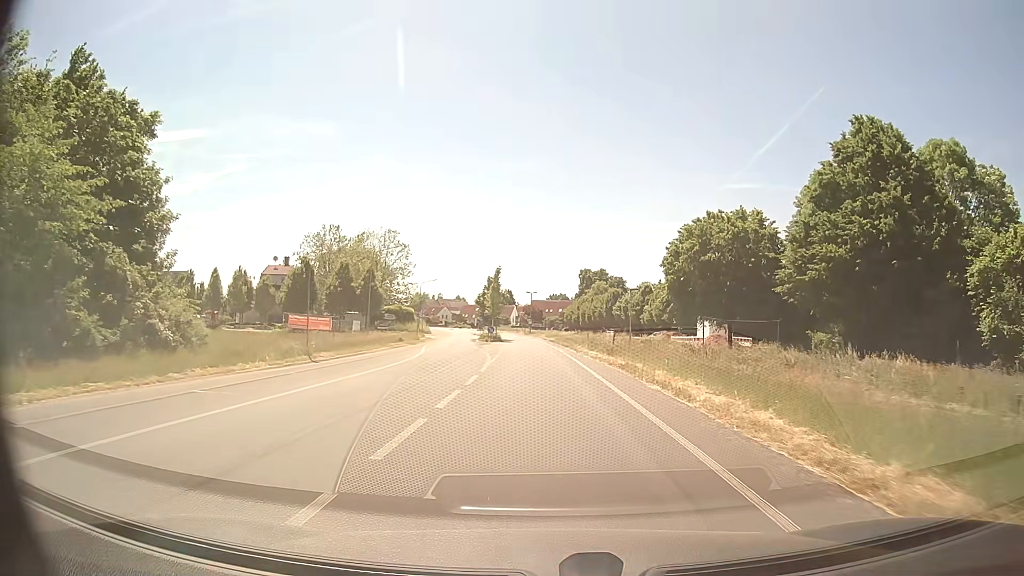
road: tertiary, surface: asphalt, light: Day
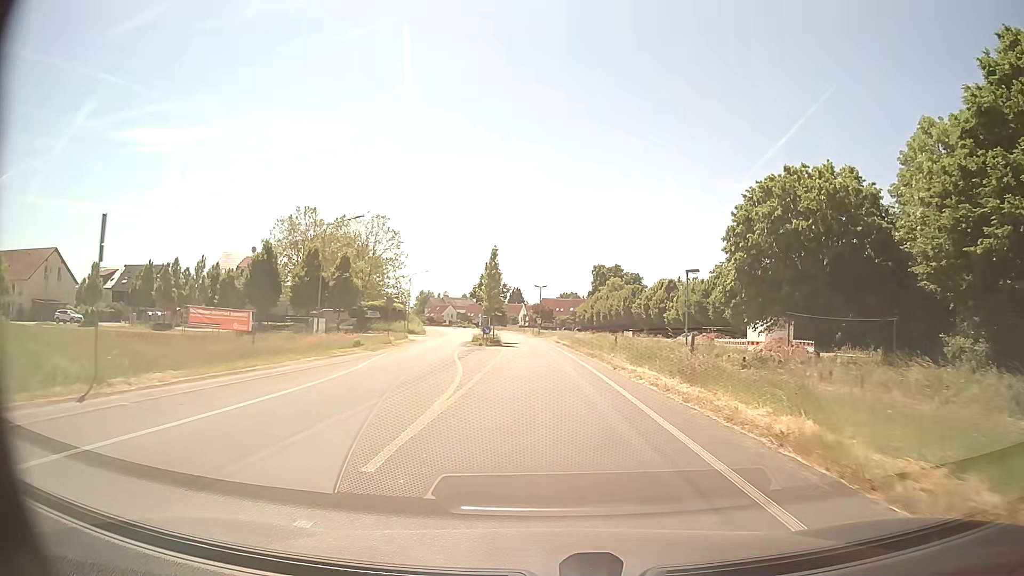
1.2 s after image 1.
(-0.1, +14.3) m; -1°
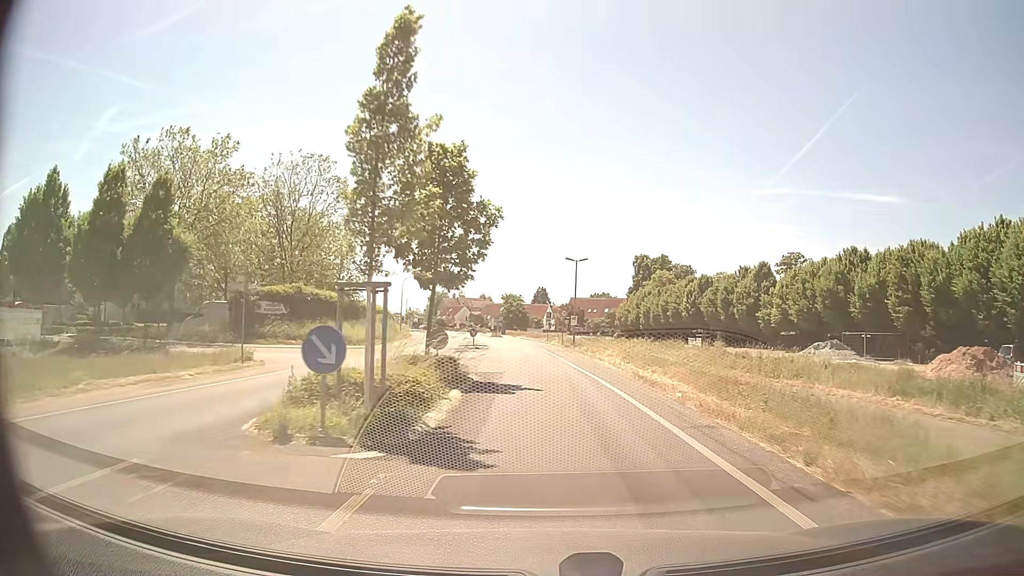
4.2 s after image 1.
(-0.6, +36.6) m; -2°
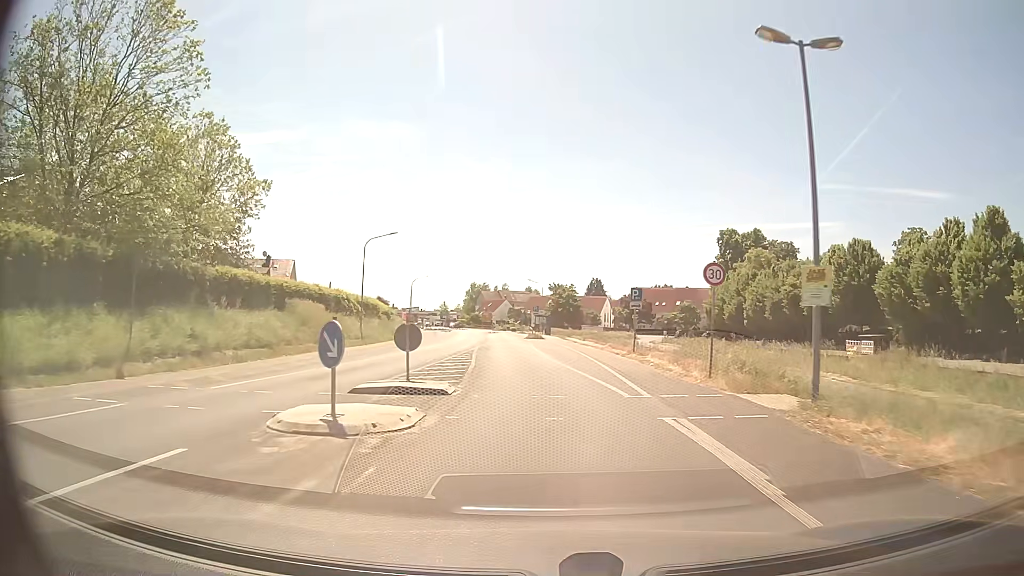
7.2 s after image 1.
(-1.1, +36.8) m; -4°
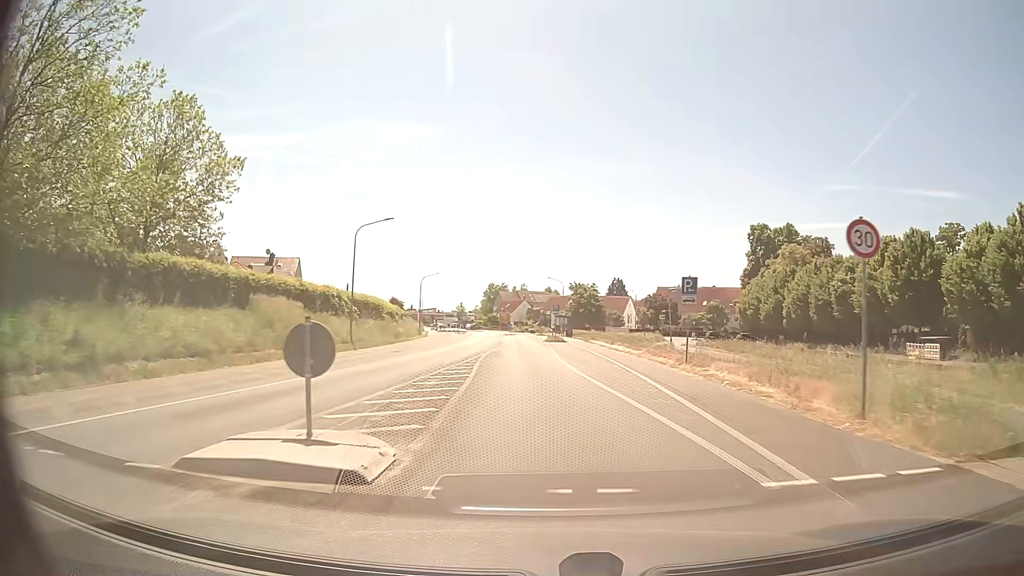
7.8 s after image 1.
(-0.1, +7.2) m; -2°
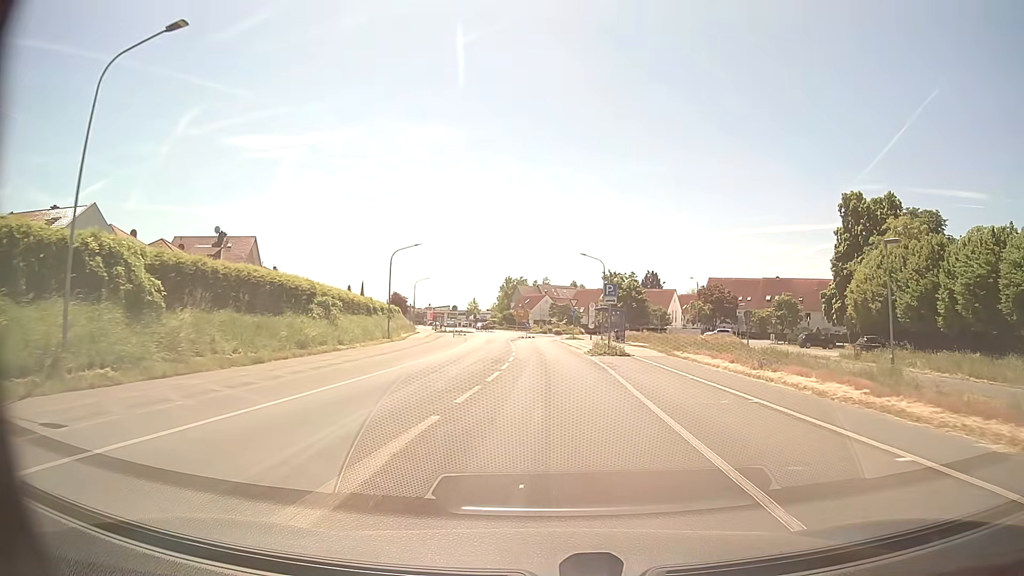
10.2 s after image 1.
(-0.9, +28.3) m; -2°
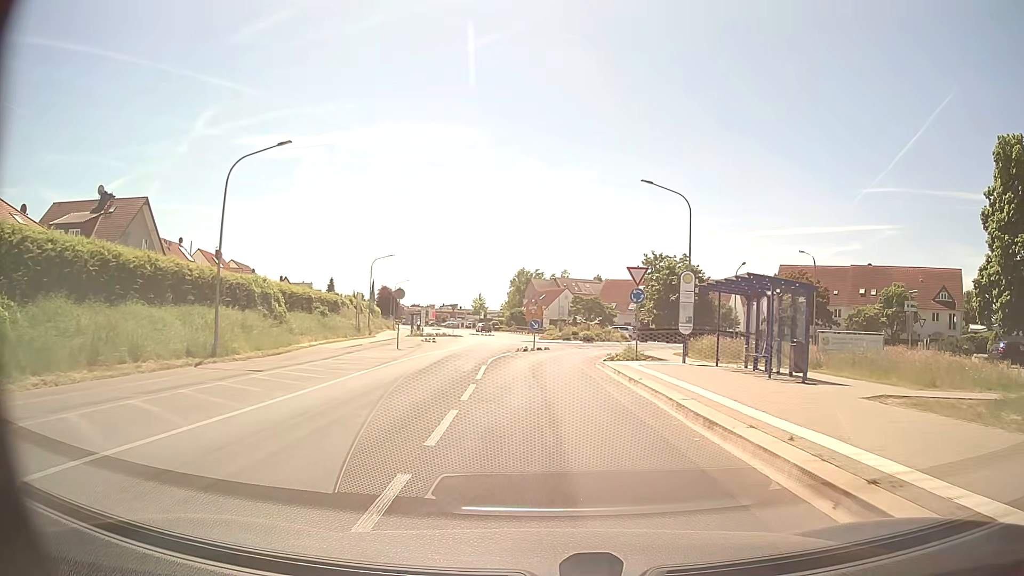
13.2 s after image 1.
(-0.2, +31.4) m; -2°
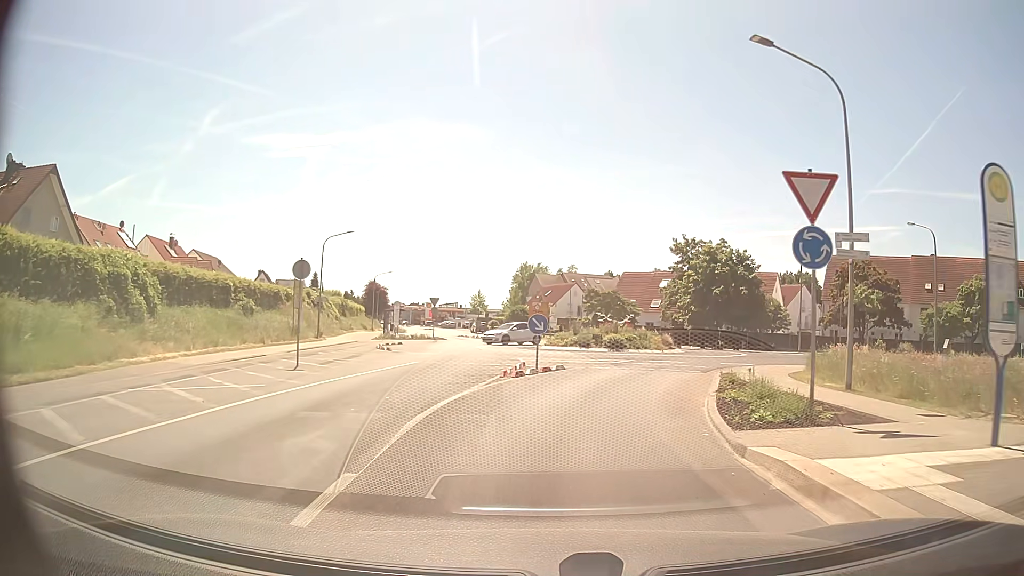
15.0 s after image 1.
(-0.1, +15.7) m; 0°
